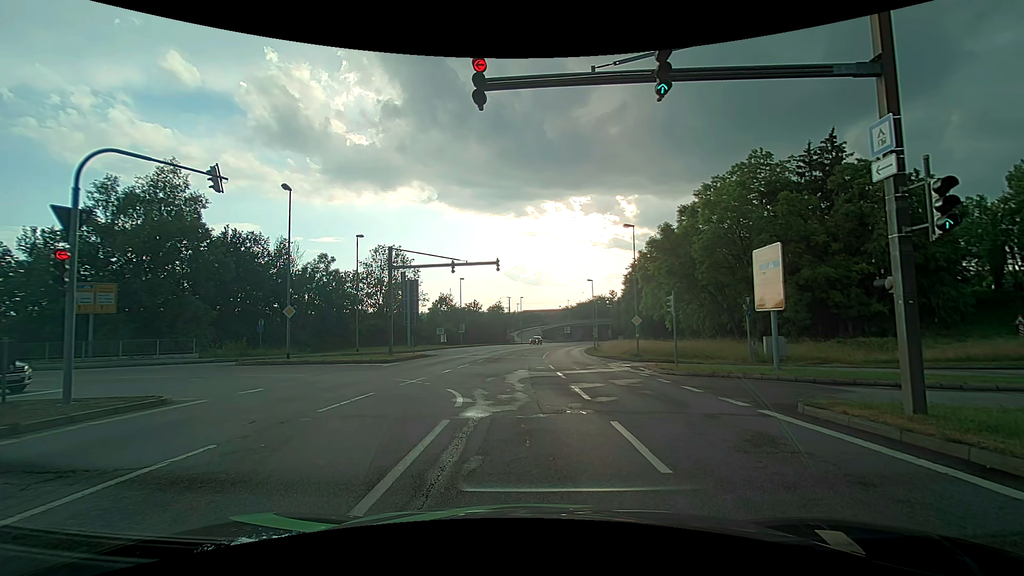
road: primary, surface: asphalt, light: Day
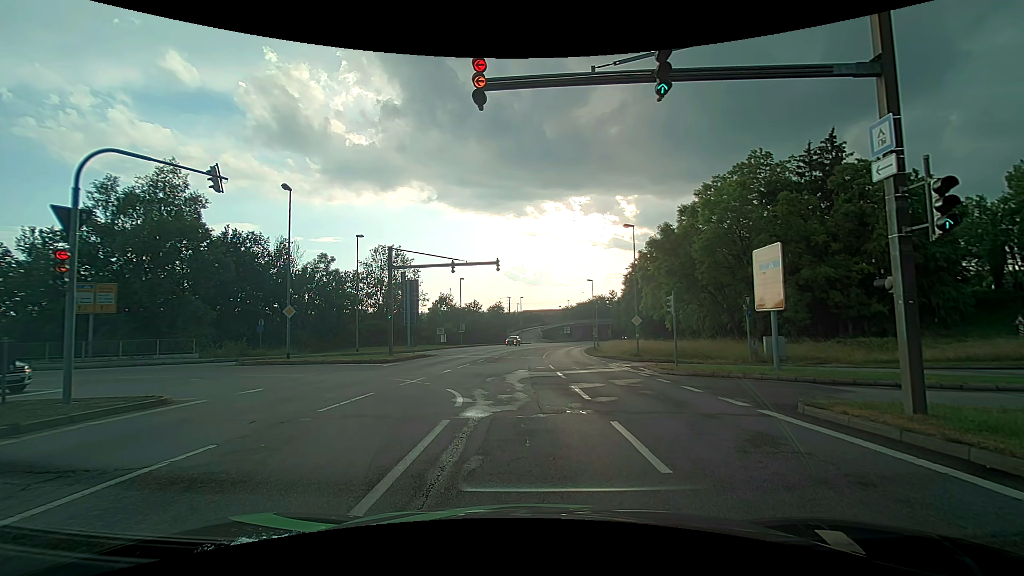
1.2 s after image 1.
(0.0, 0.0) m; 0°
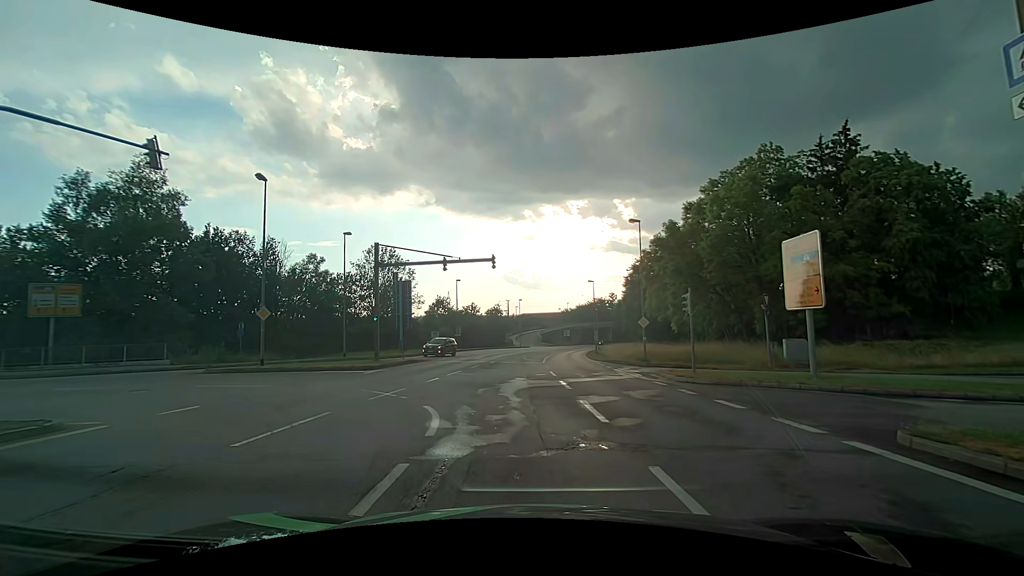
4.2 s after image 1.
(0.0, +2.8) m; -1°
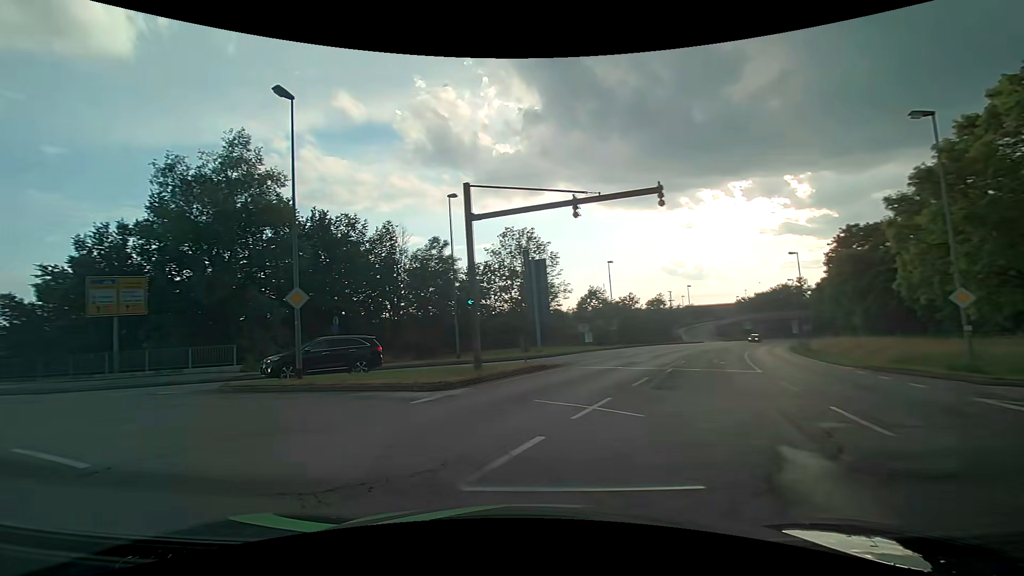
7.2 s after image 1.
(-0.6, +12.6) m; -18°
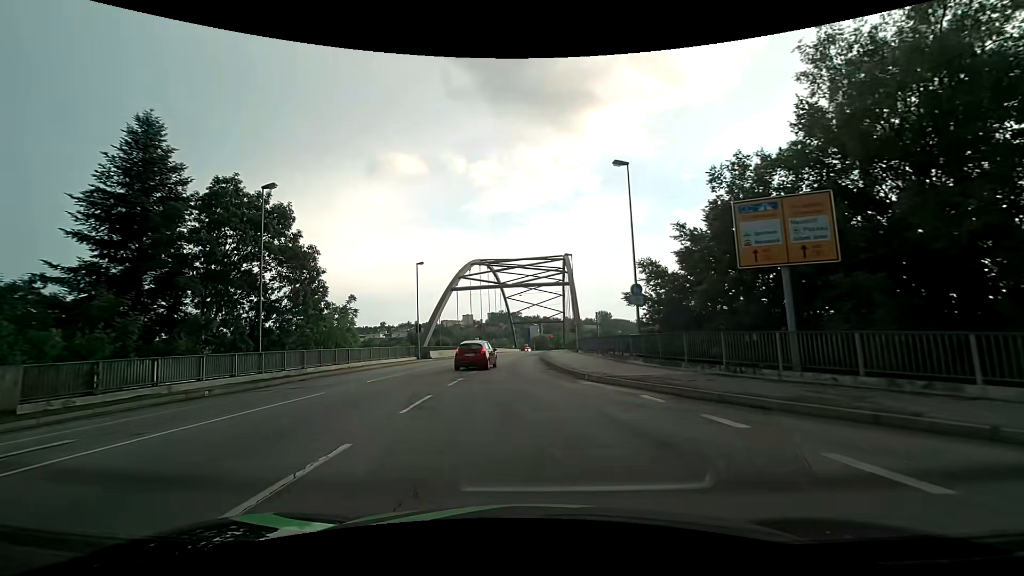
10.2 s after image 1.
(-10.1, +13.5) m; -63°
(0, +10) (-1, +20) (-1, +30) (-1, +40) (-1, +50) (0, +60) (0, +70) (+1, +80) (+1, +90) (+2, +100) m
